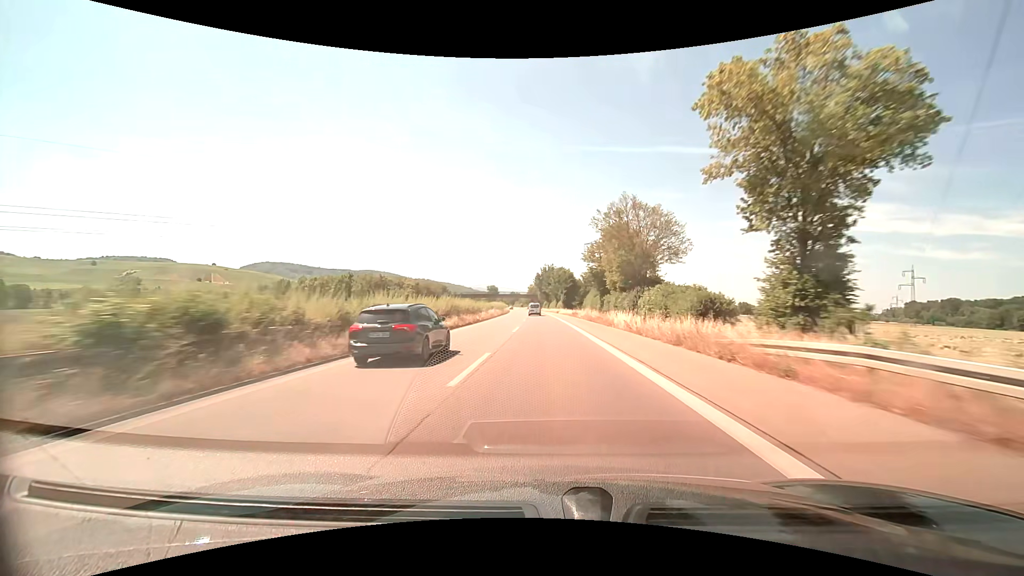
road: trunk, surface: asphalt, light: Day
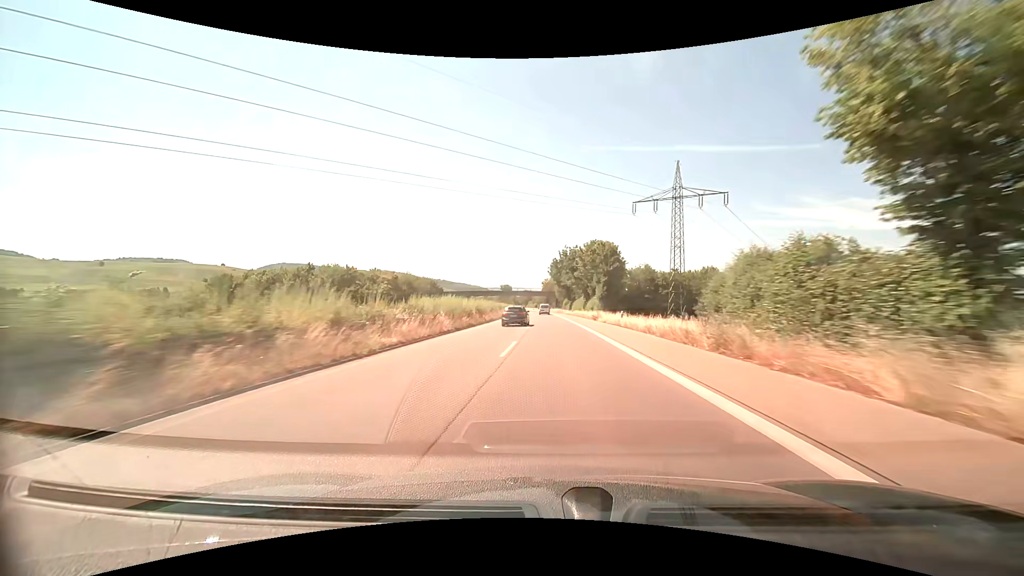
(-0.8, +49.0) m; -2°
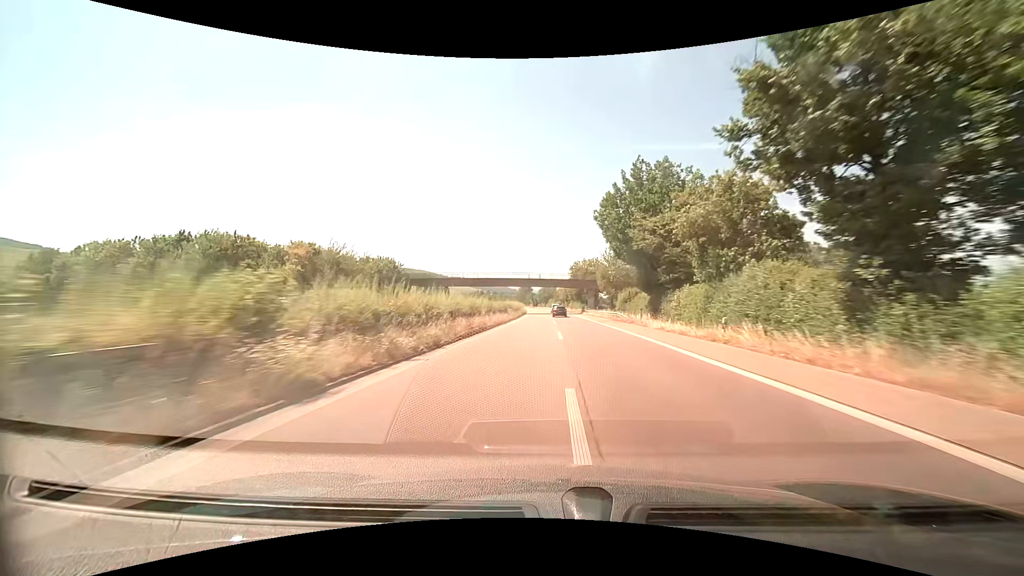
(-1.9, +65.3) m; -2°
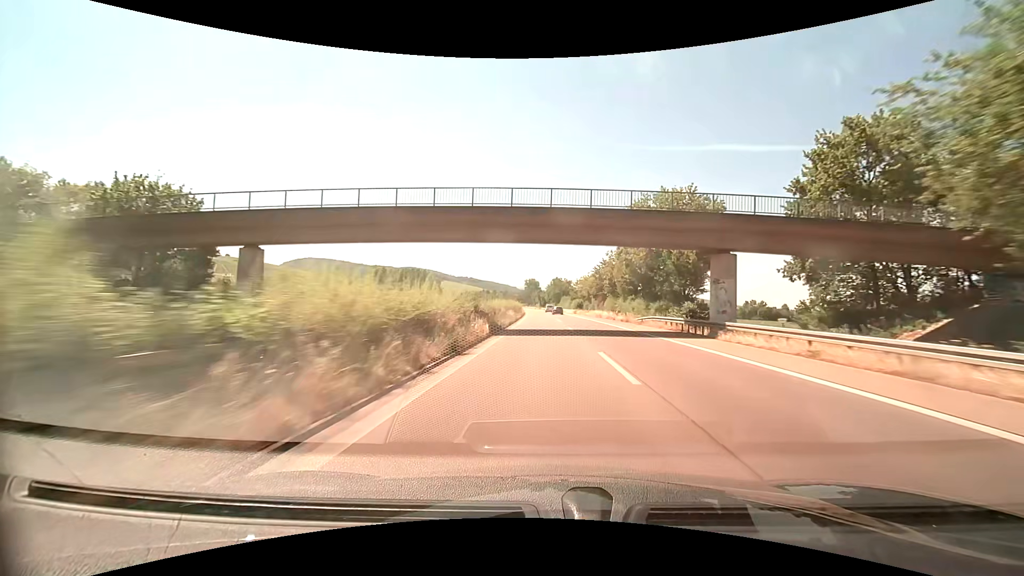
(-0.9, +65.3) m; -1°
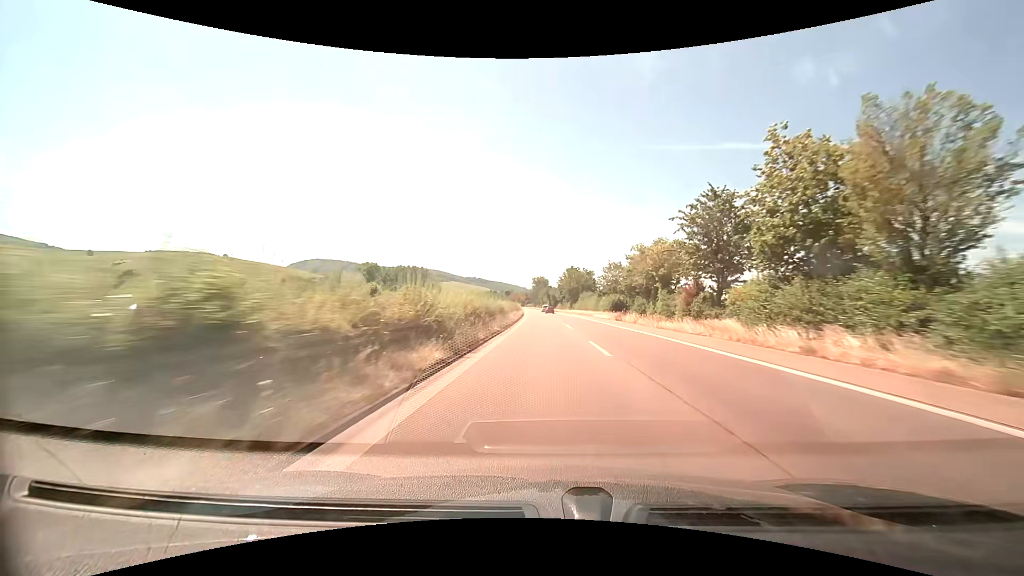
(-0.3, +49.0) m; -1°
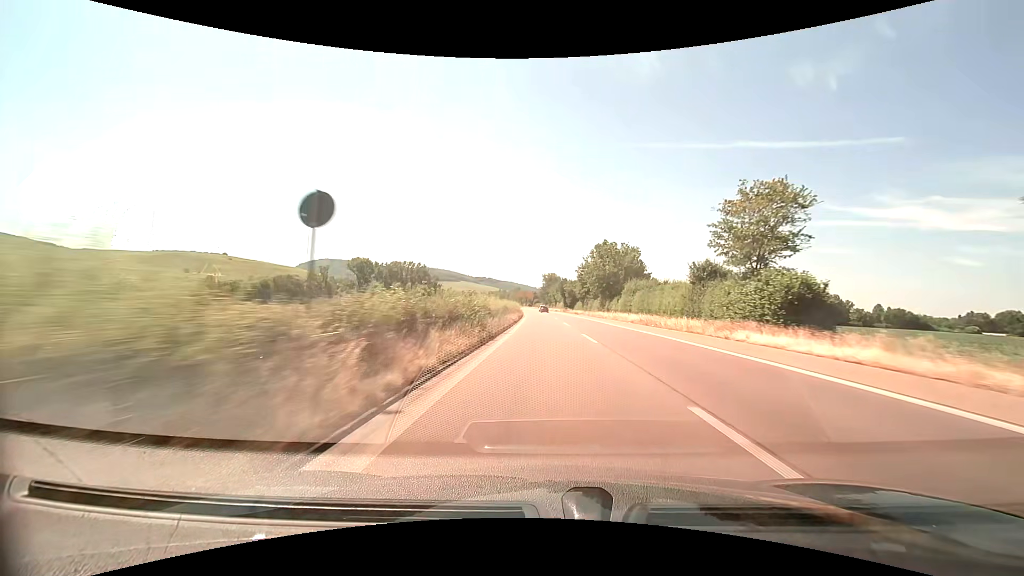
(-0.5, +48.9) m; -1°
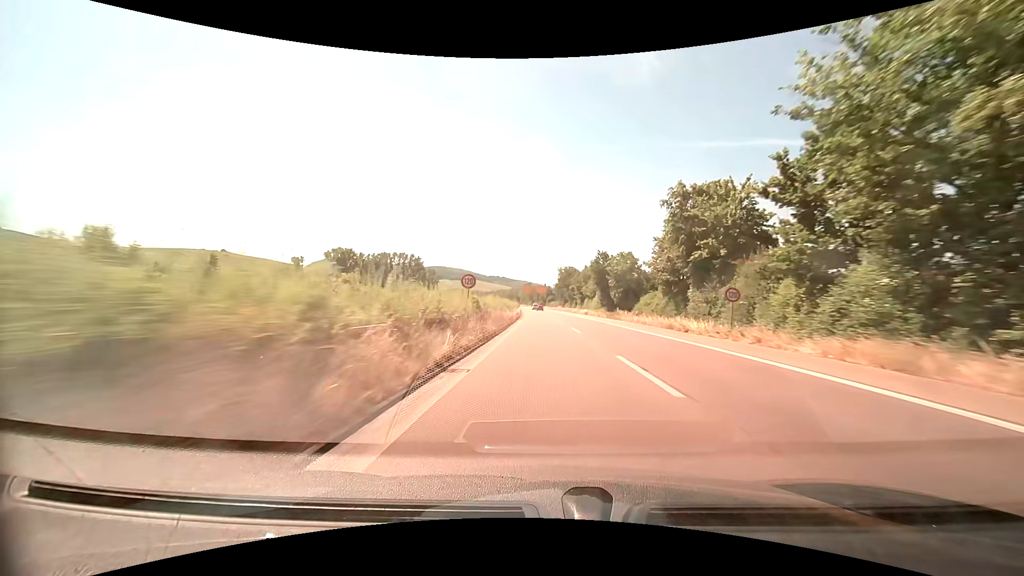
(-0.8, +65.2) m; -2°
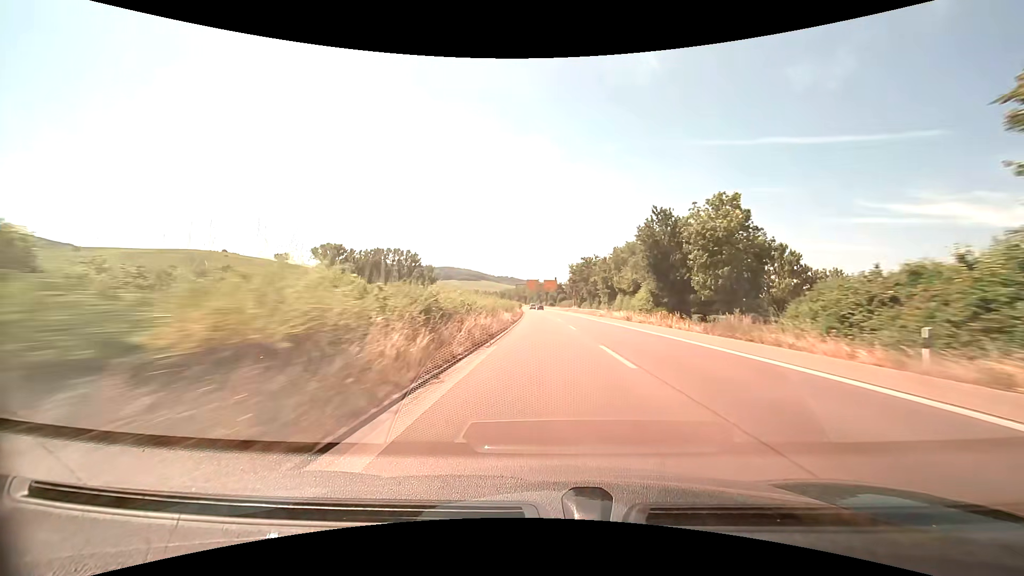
(-0.3, +32.6) m; -1°
(0, +10) (0, +20) (0, +30) (0, +40) (-1, +50) (-1, +60) (-1, +70) (-1, +80) (-2, +90) (-2, +100) m
